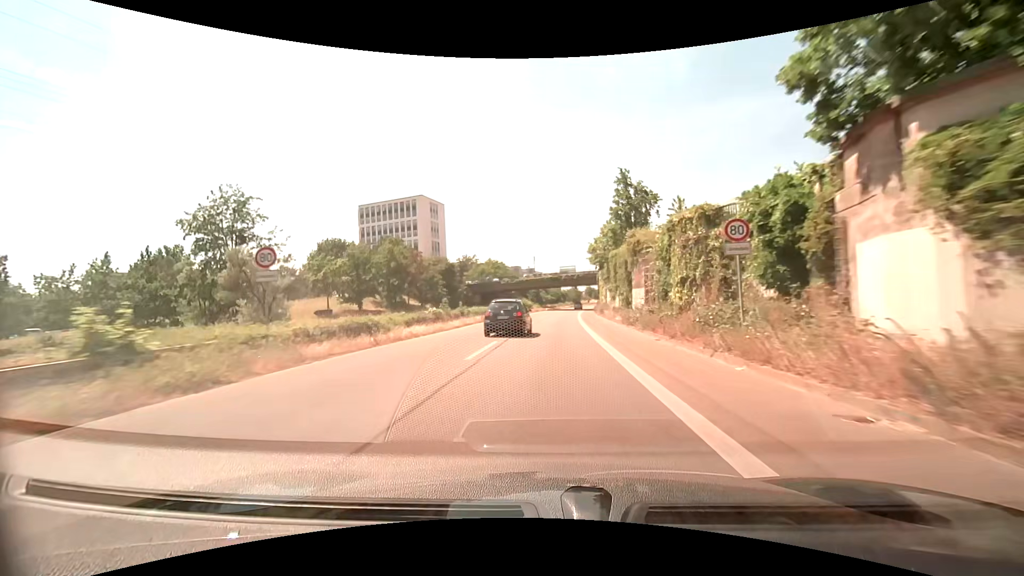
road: trunk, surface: asphalt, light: Day
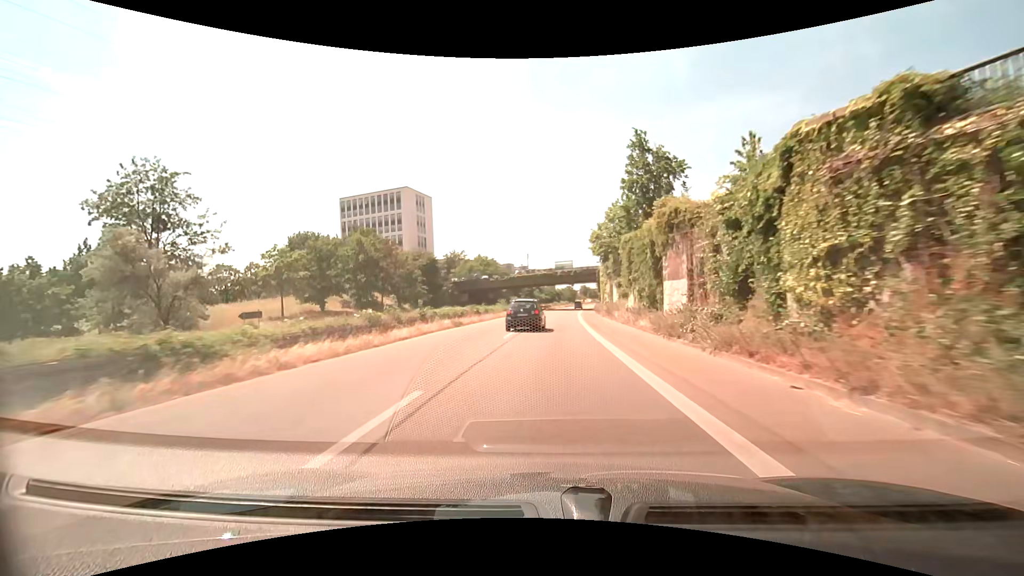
(+0.1, +10.4) m; +1°
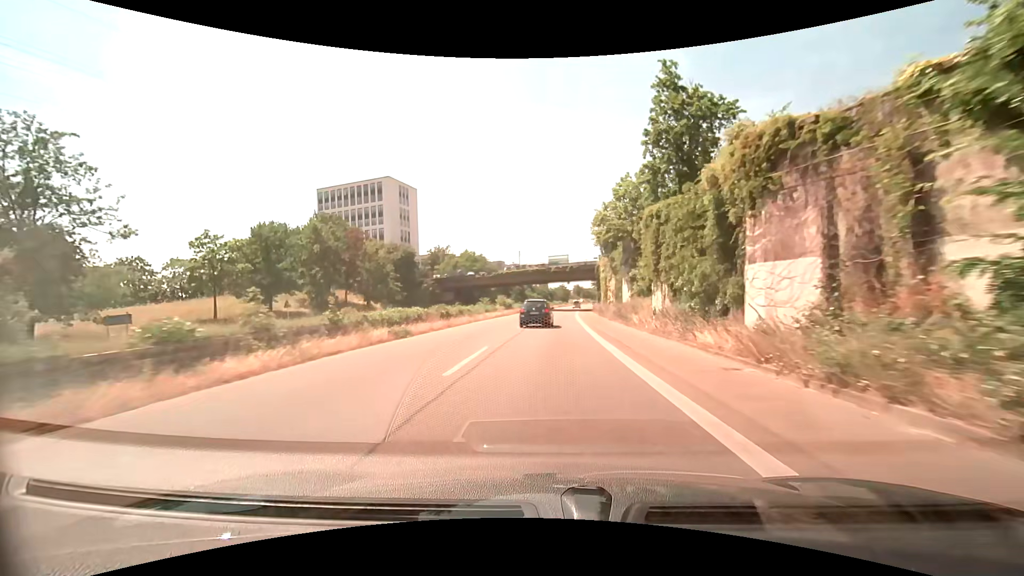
(+0.1, +10.4) m; +1°
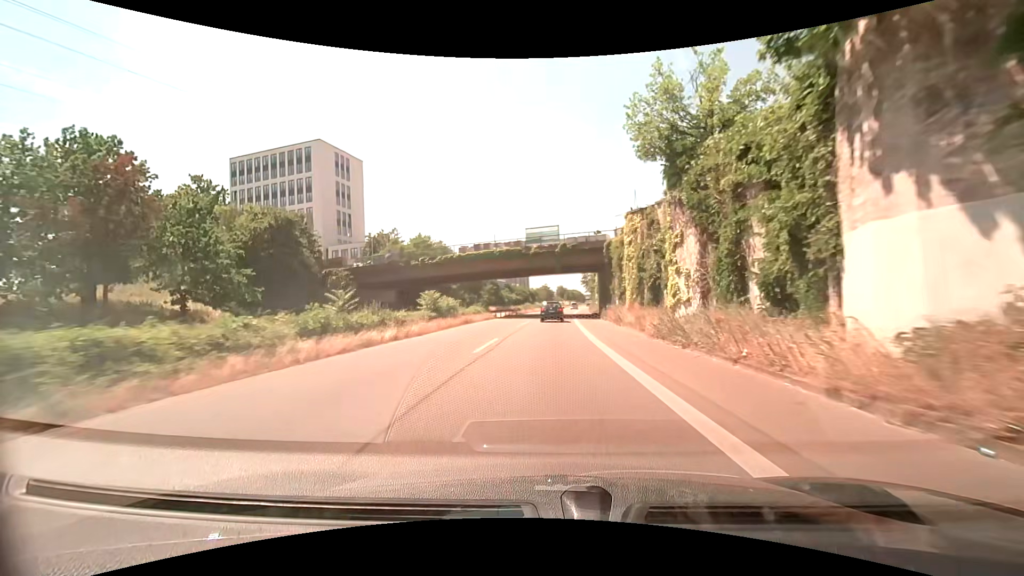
(+0.5, +31.3) m; +2°
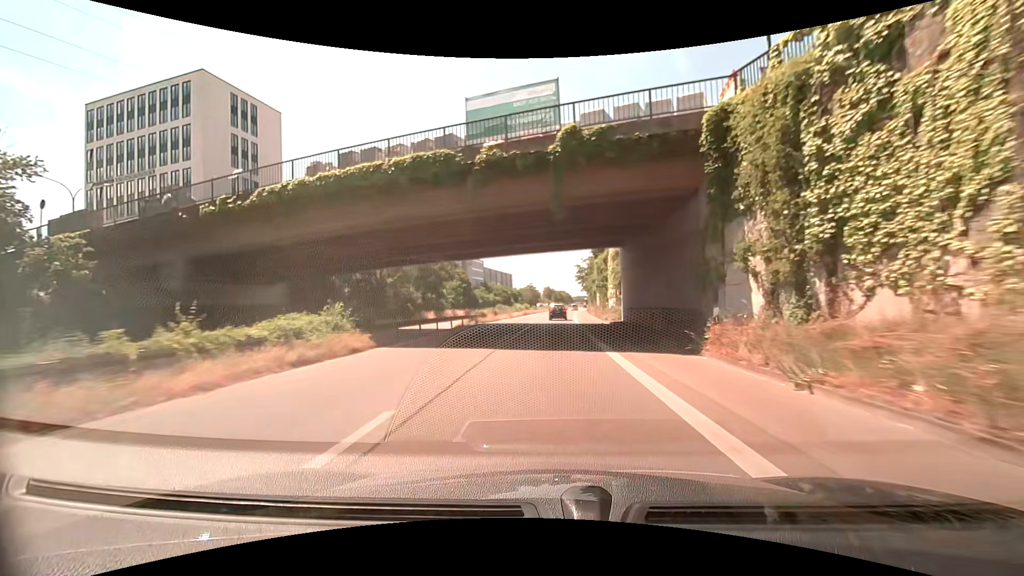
(+0.5, +31.4) m; +2°
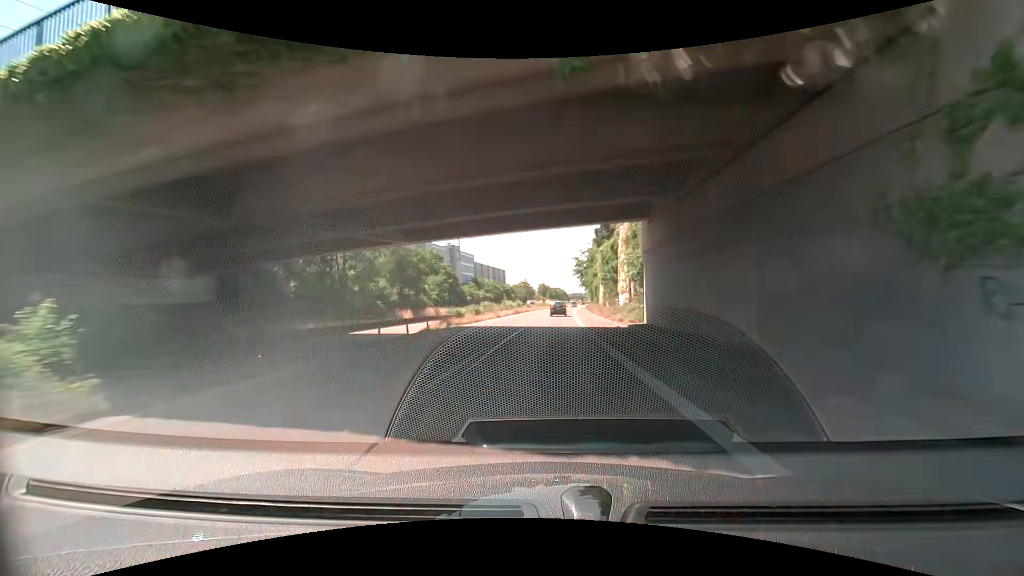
(0.0, +10.5) m; 0°
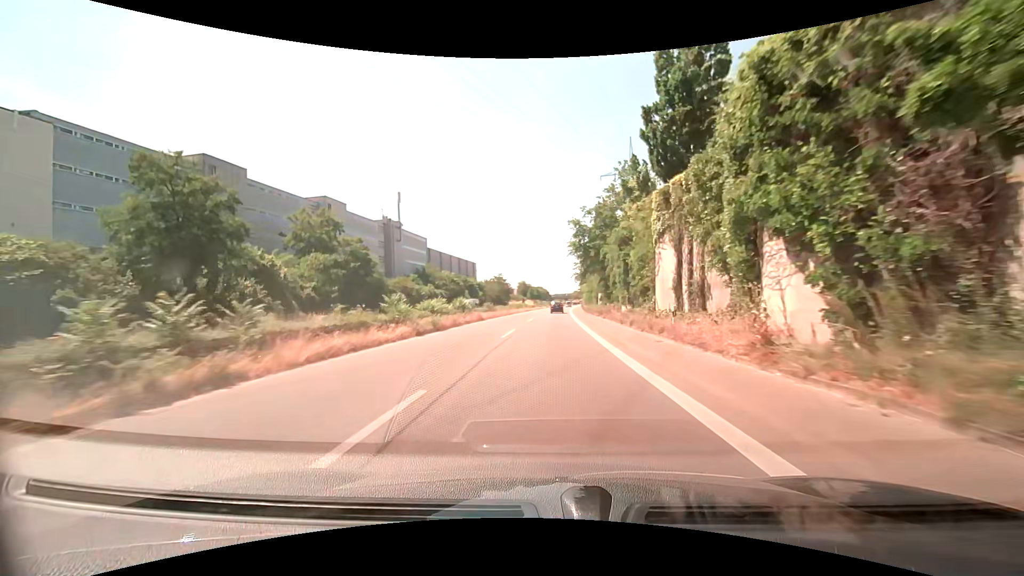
(+1.0, +42.1) m; +2°
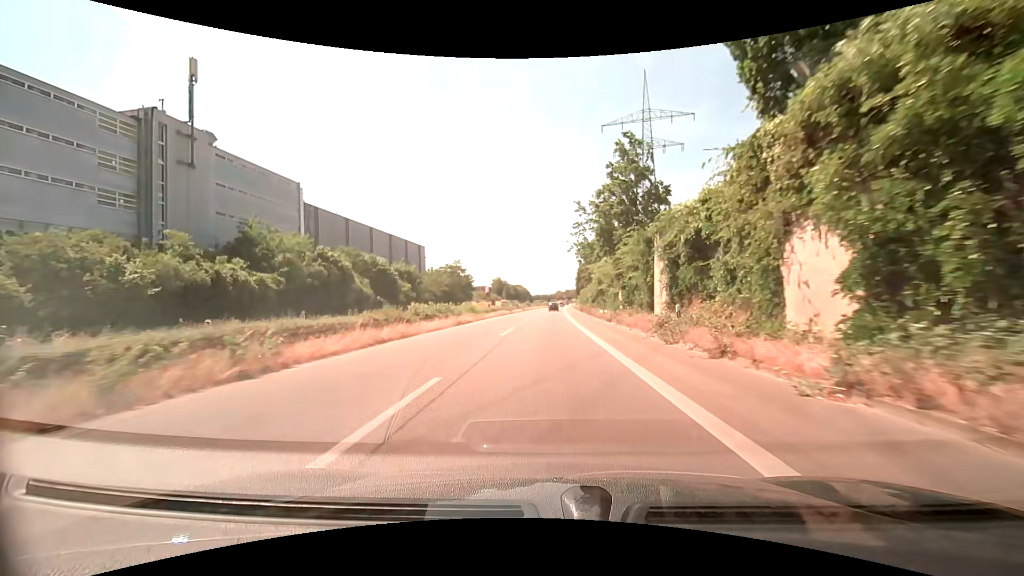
(+0.9, +52.7) m; +2°
(0, +10) (0, +20) (0, +30) (0, +40) (0, +50) (0, +60) (+1, +70) (+1, +80) (+1, +90) (+2, +100) m
